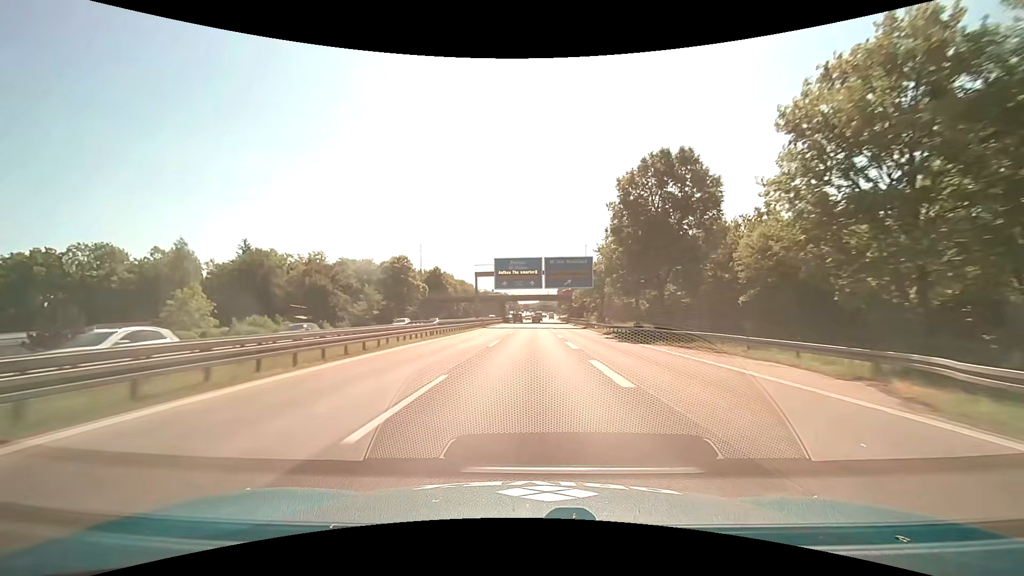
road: motorway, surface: asphalt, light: Day
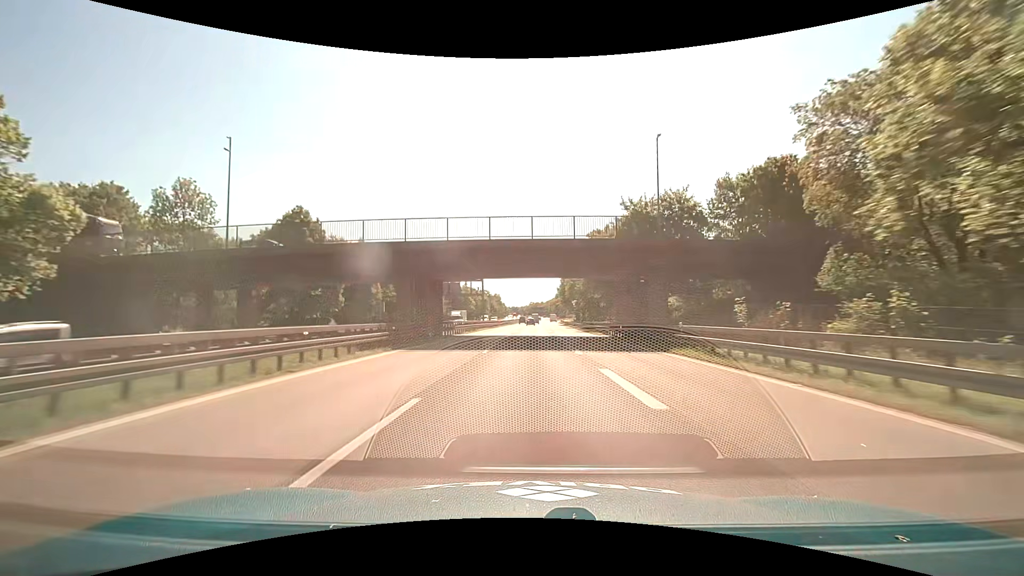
(+0.5, +74.6) m; +1°
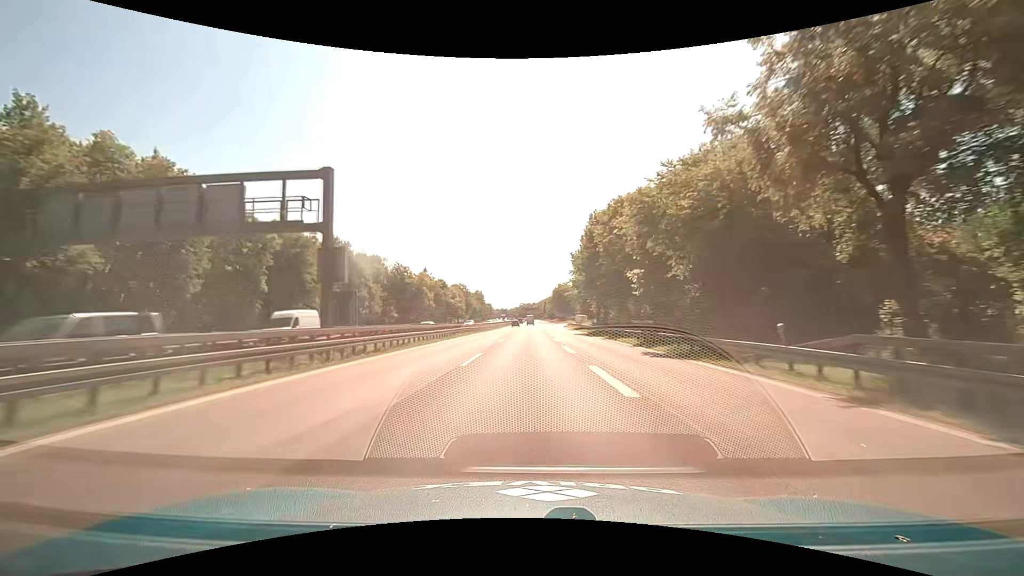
(+0.7, +59.4) m; +1°
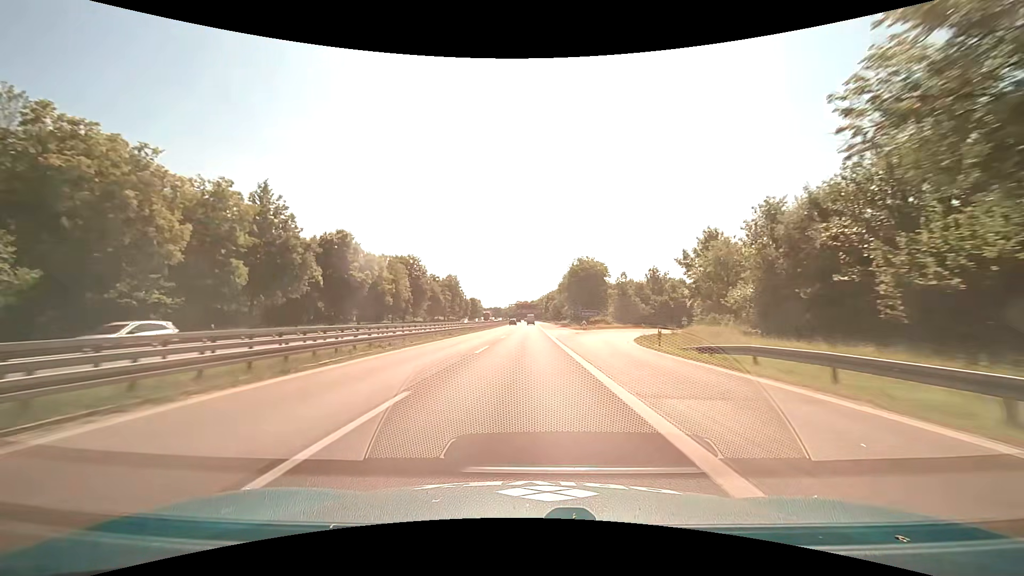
(+0.4, +77.1) m; 0°
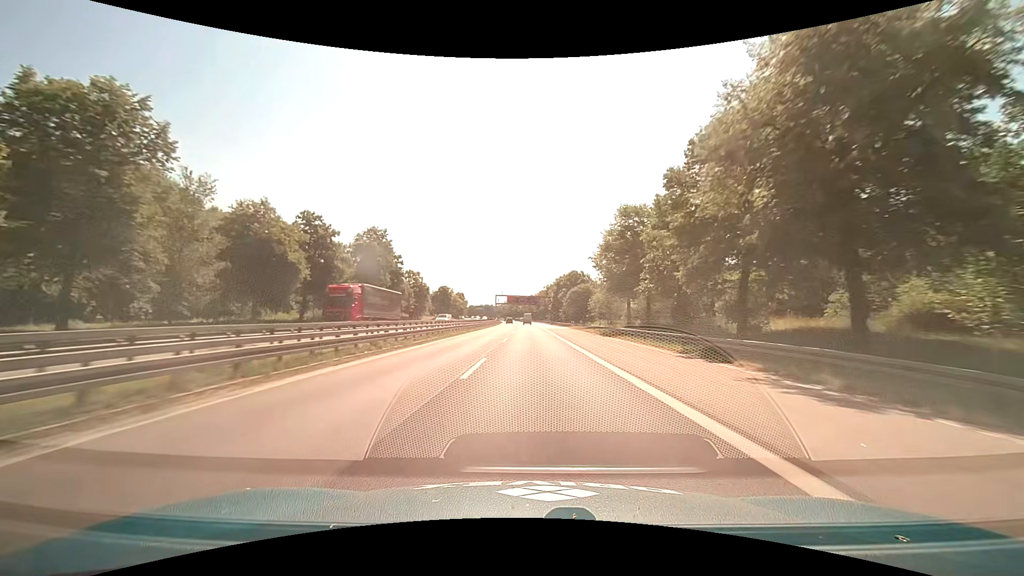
(-0.4, +80.5) m; 0°
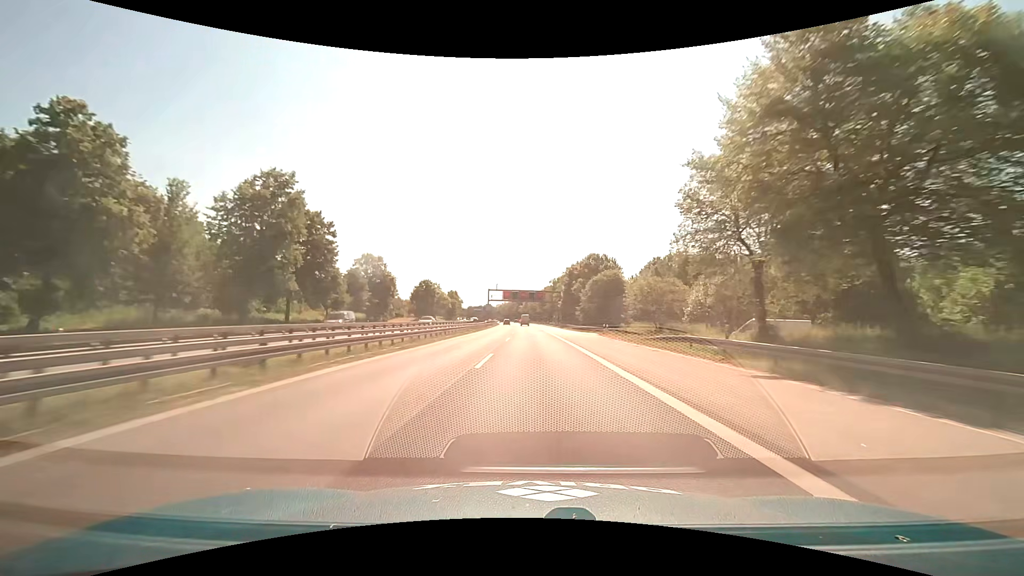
(0.0, +32.9) m; 0°
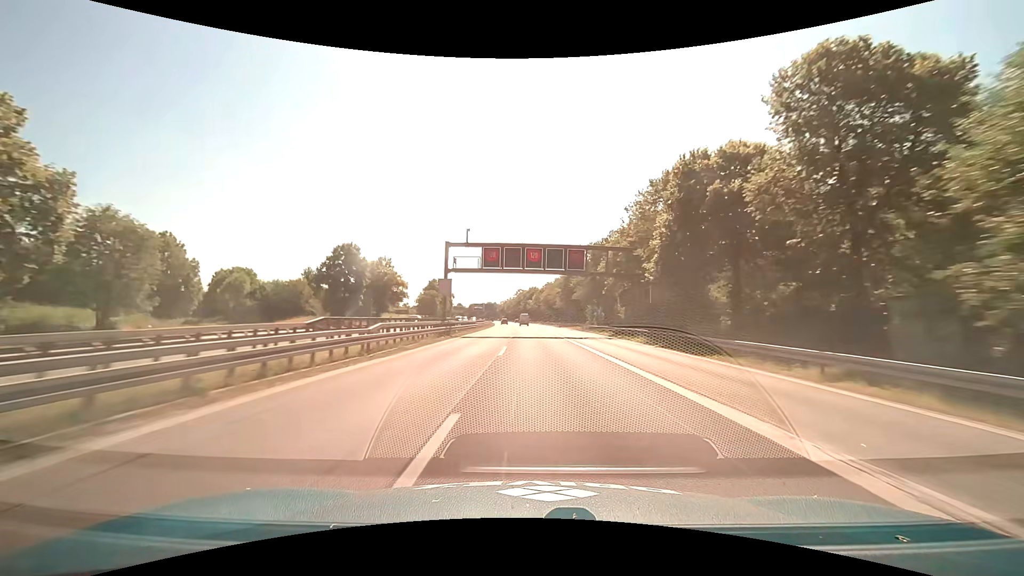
(-1.0, +66.0) m; -1°
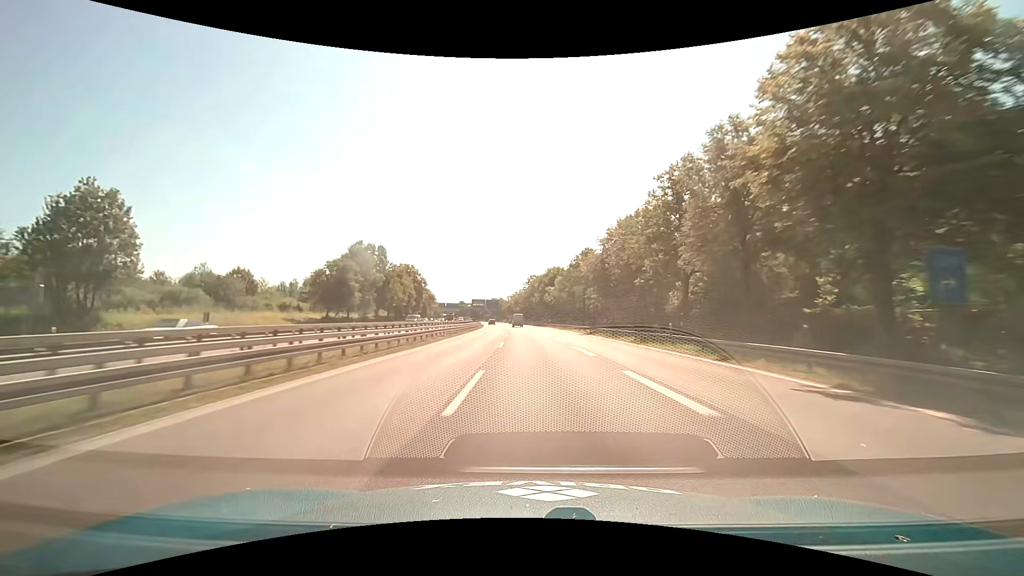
(-1.0, +82.3) m; -2°
(0, +10) (0, +20) (0, +30) (0, +40) (0, +50) (-1, +60) (-1, +70) (-2, +80) (-2, +90) (-3, +100) m
